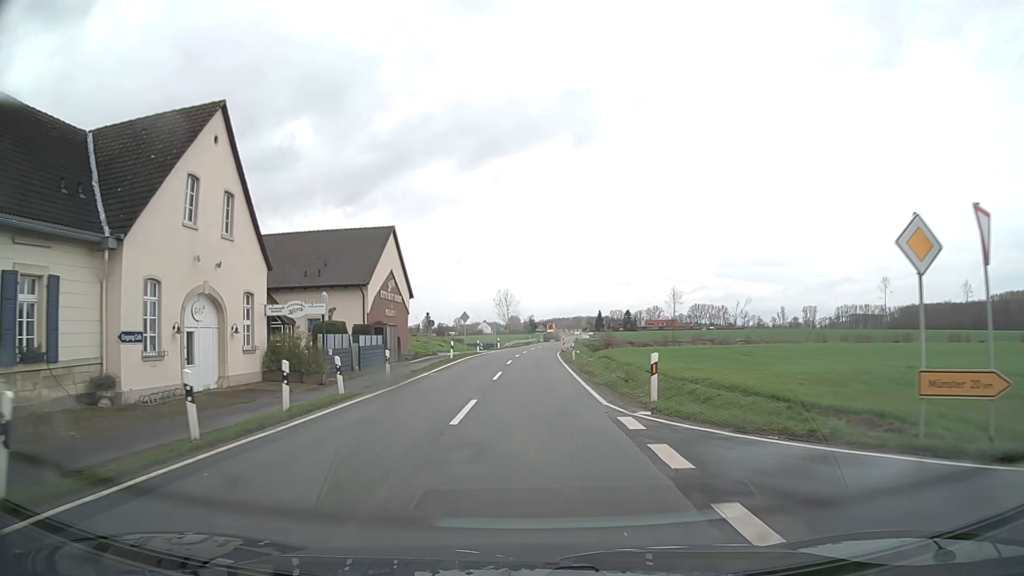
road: secondary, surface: asphalt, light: Day
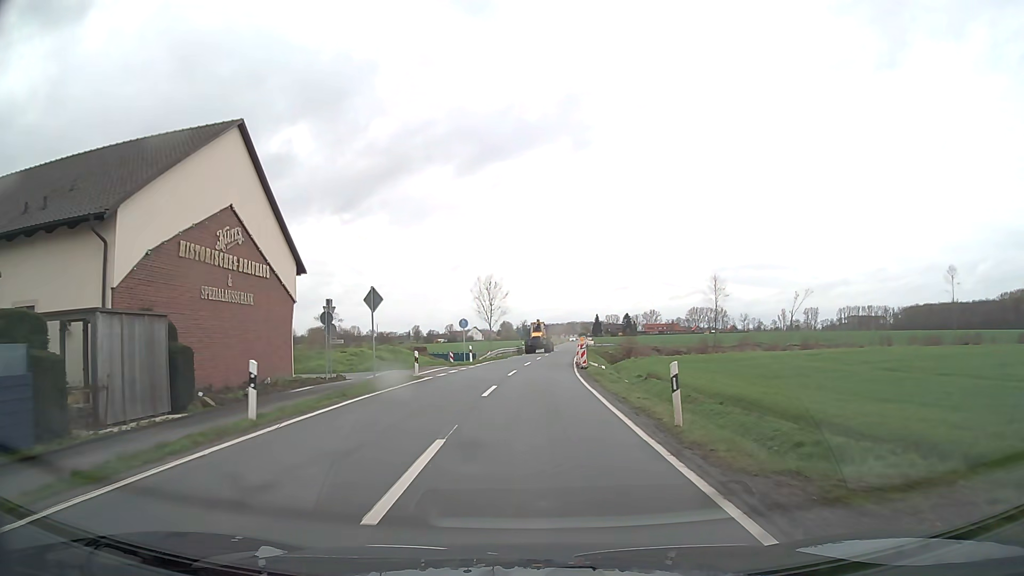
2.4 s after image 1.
(+0.1, +28.1) m; +1°
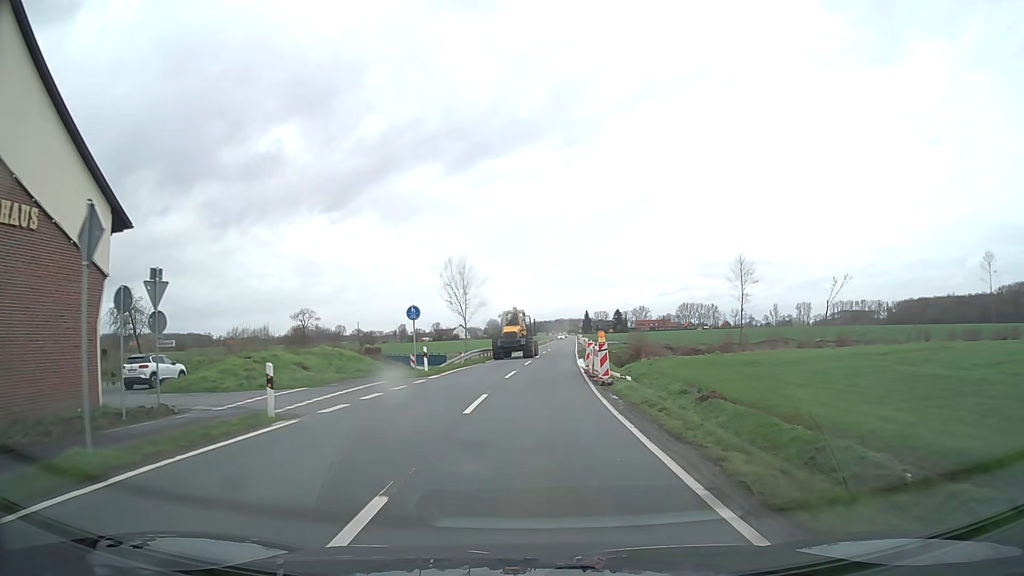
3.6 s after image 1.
(+0.1, +14.7) m; +1°
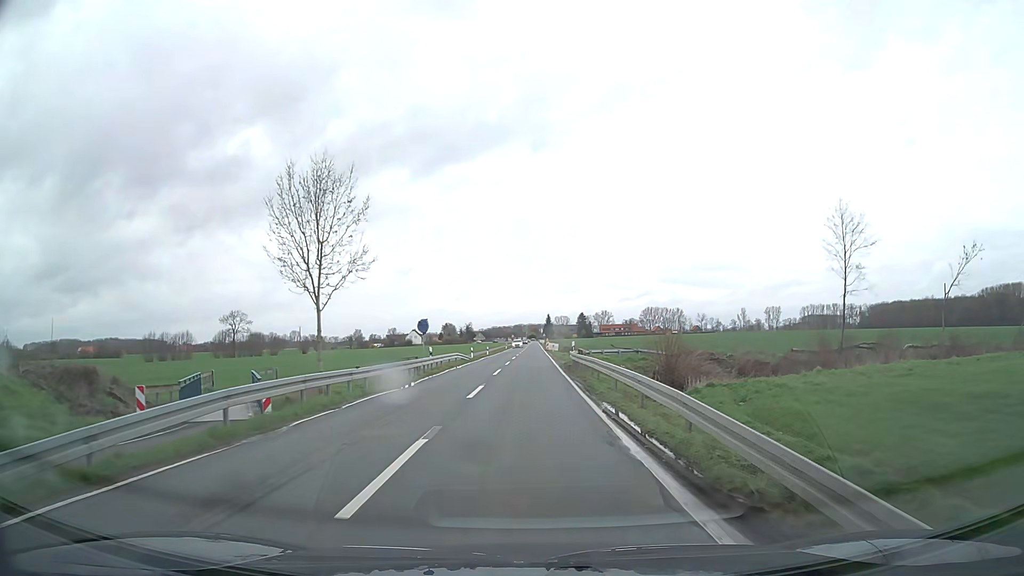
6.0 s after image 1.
(+0.8, +29.9) m; +3°
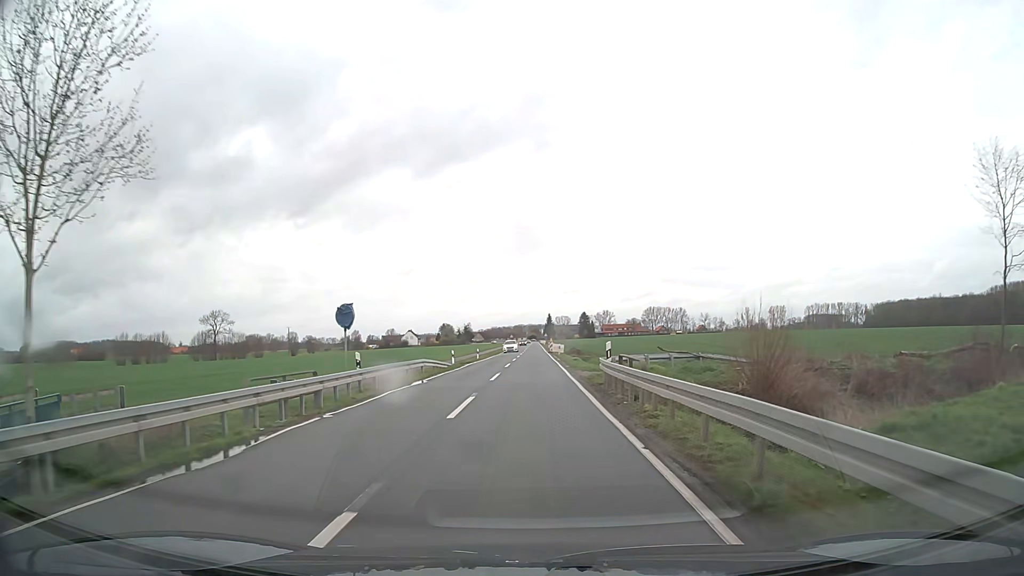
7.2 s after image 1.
(0.0, +15.1) m; 0°
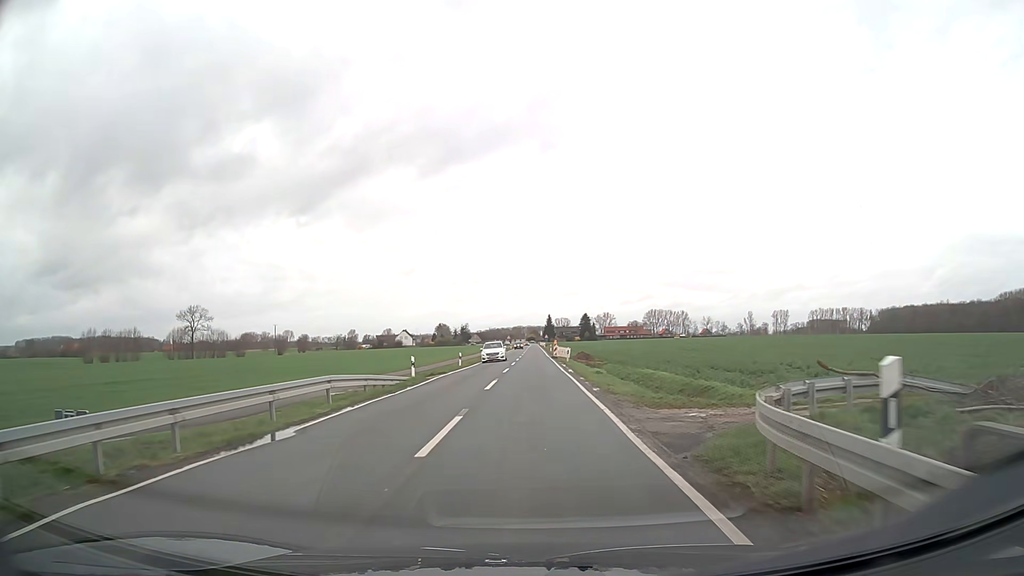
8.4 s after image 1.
(0.0, +15.1) m; 0°
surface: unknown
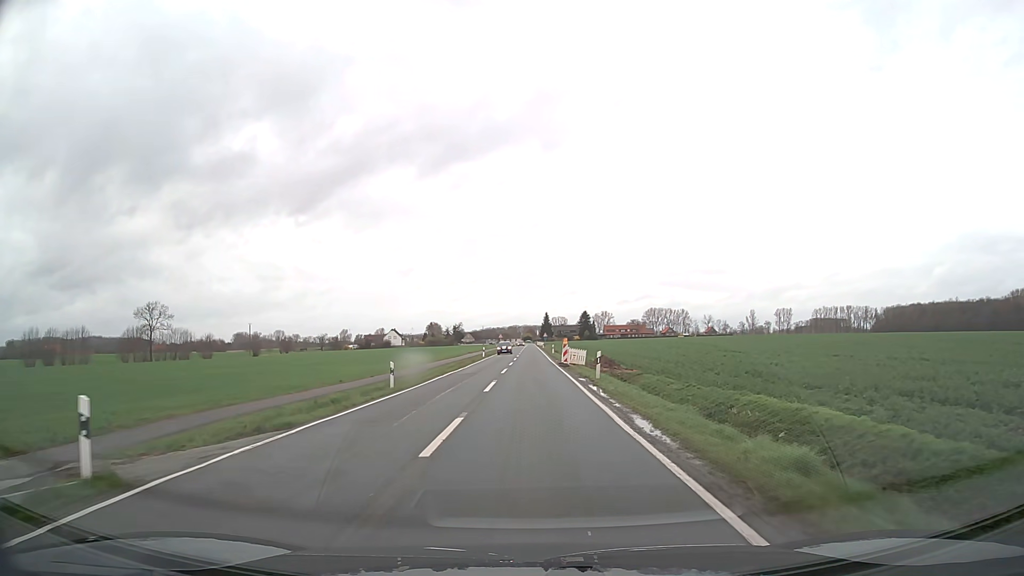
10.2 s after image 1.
(+0.1, +22.7) m; 0°
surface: asphalt
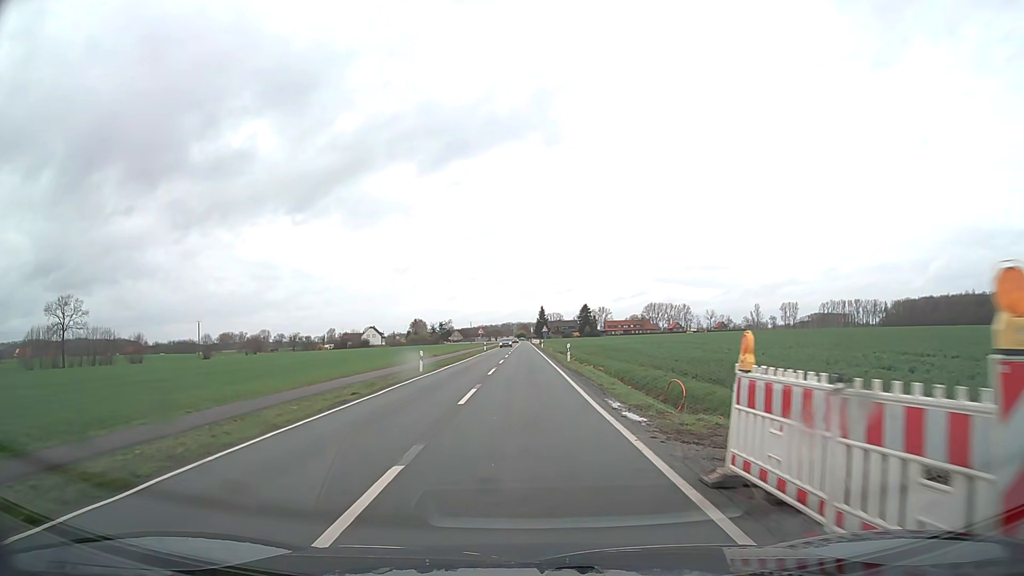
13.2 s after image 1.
(+0.2, +38.2) m; +1°
